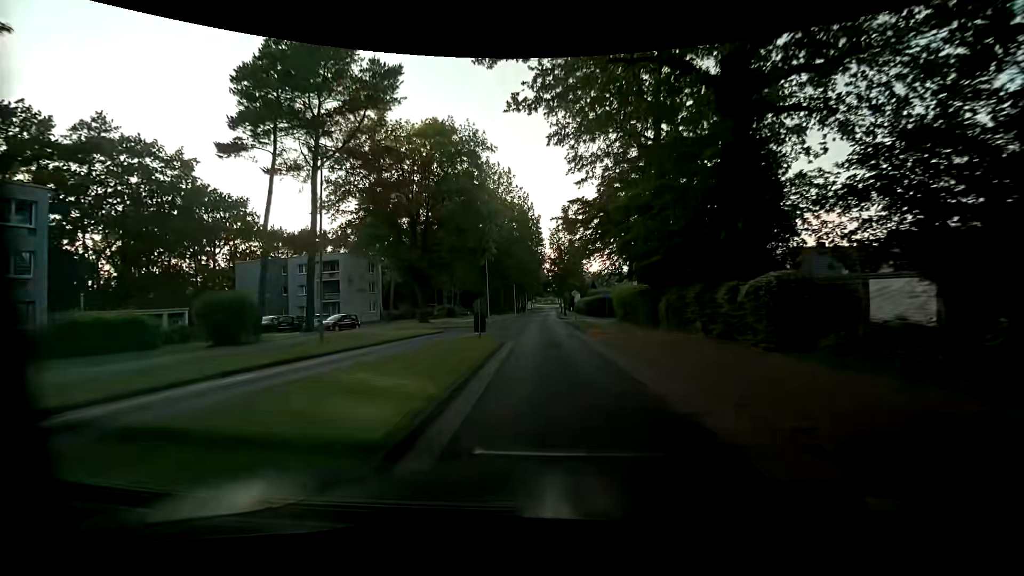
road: tertiary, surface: asphalt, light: Day
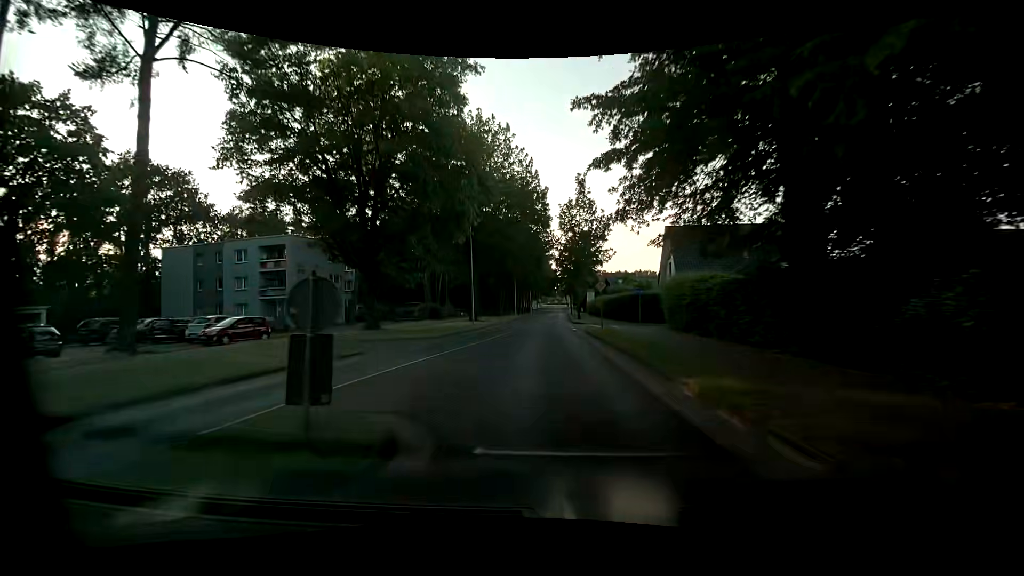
(-0.2, +15.3) m; -1°
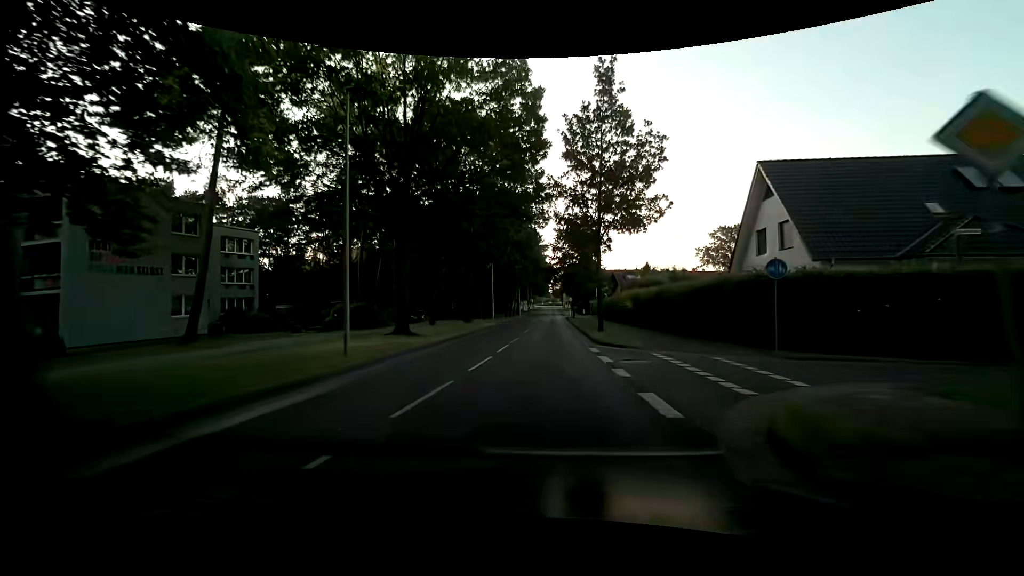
(+0.1, +23.0) m; +2°
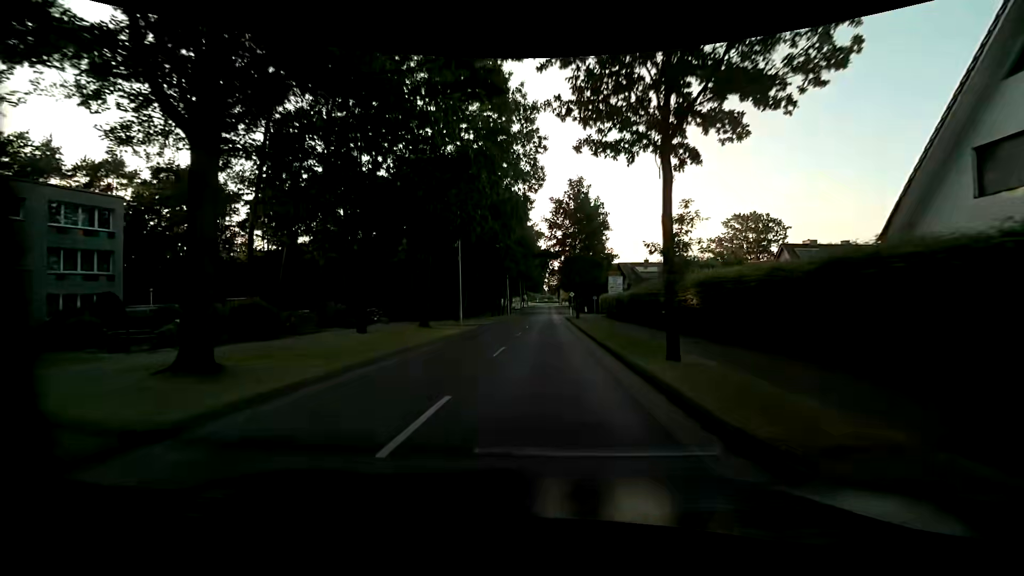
(-0.1, +15.3) m; 0°
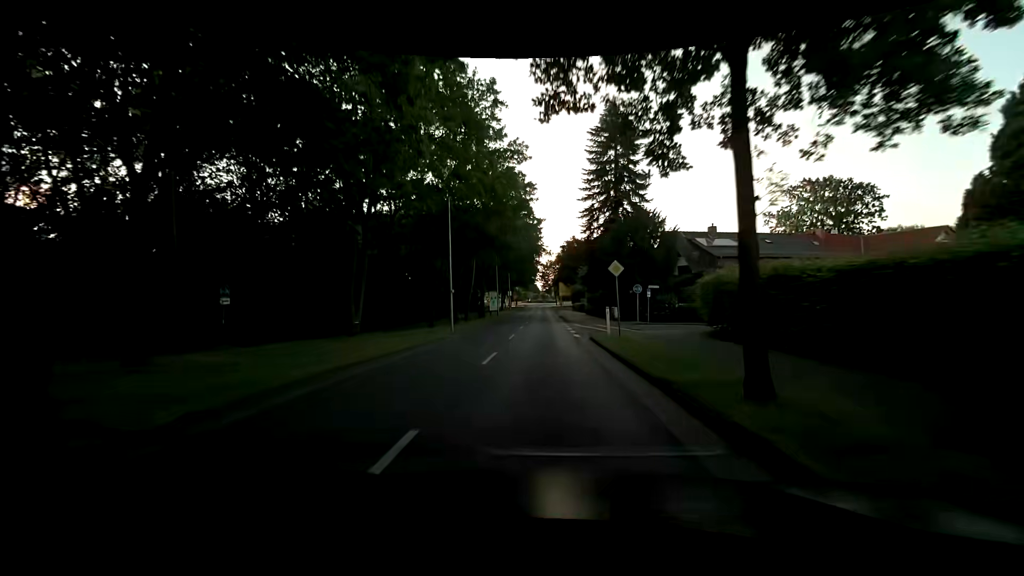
(+0.3, +38.3) m; +1°
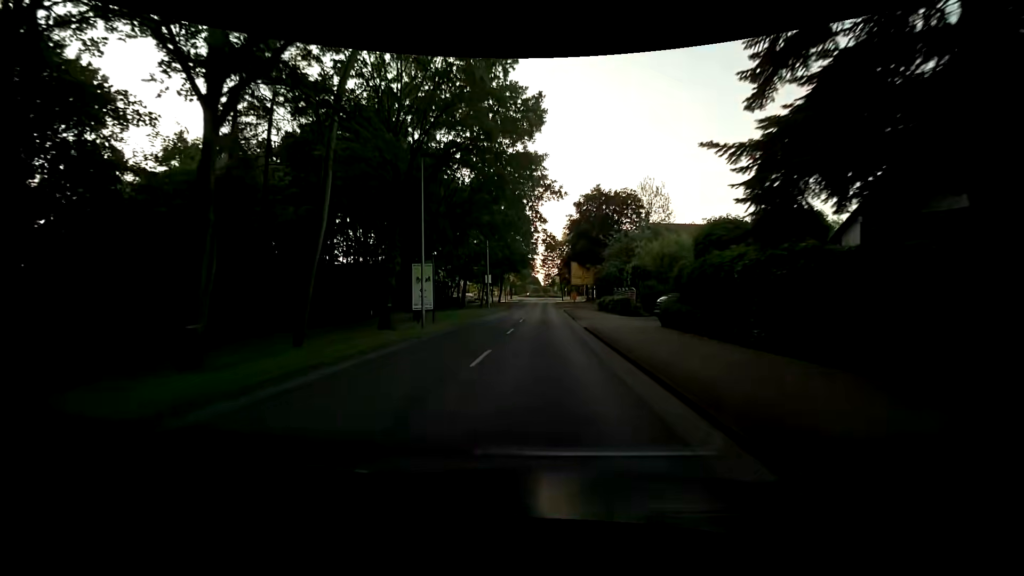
(0.0, +38.1) m; 0°
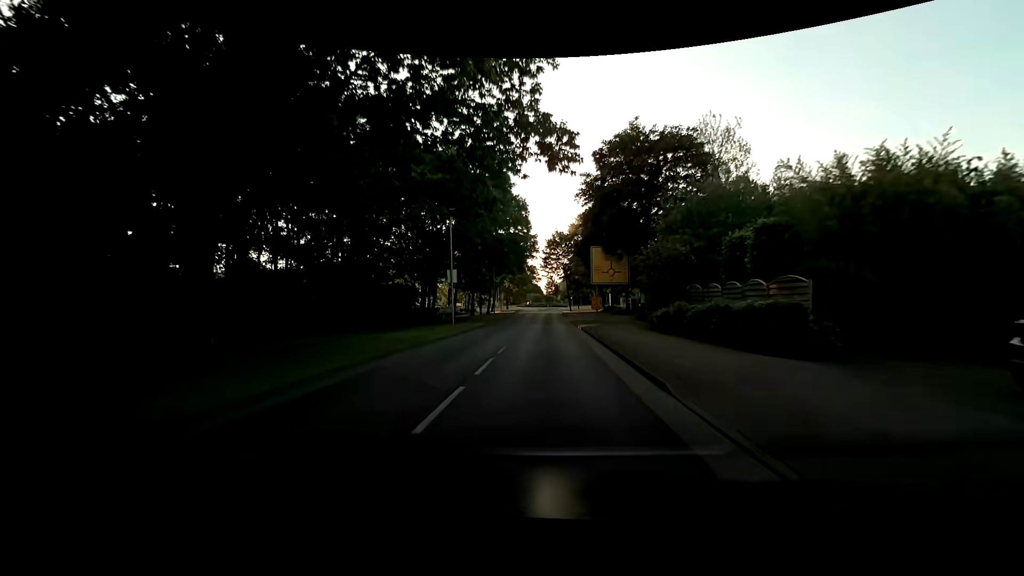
(+0.1, +22.8) m; 0°
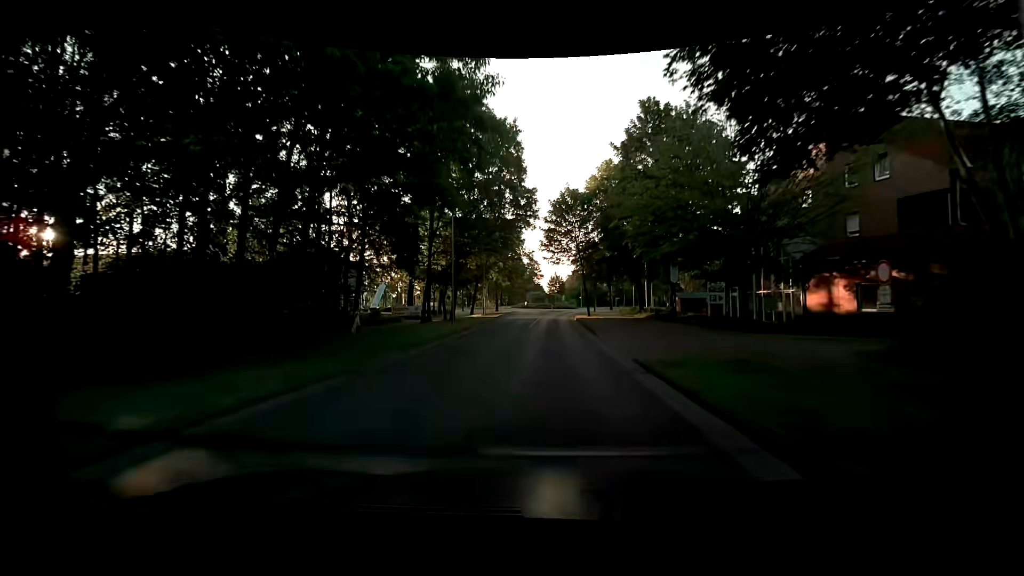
(+0.1, +30.3) m; 0°
